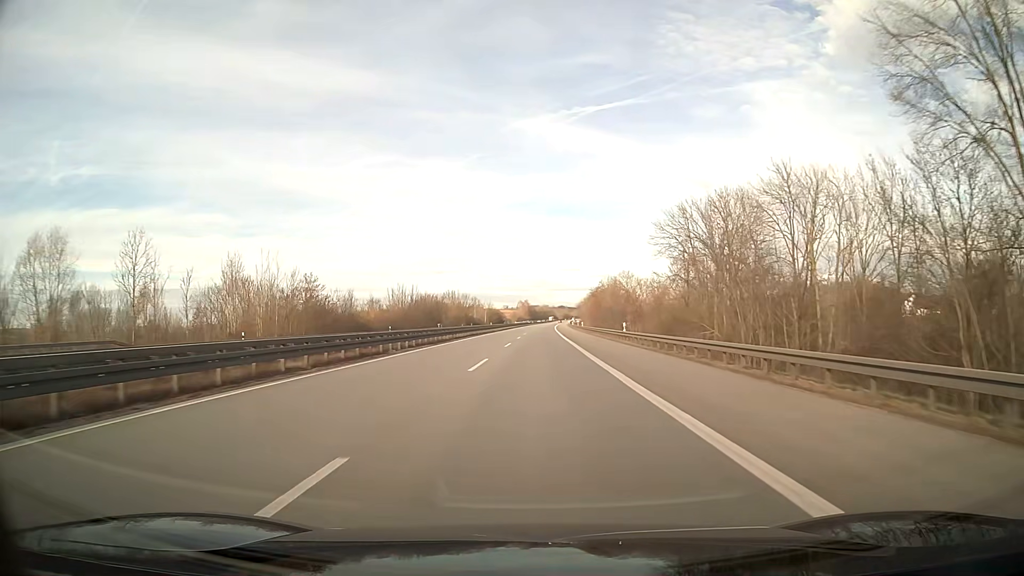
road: motorway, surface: asphalt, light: Day
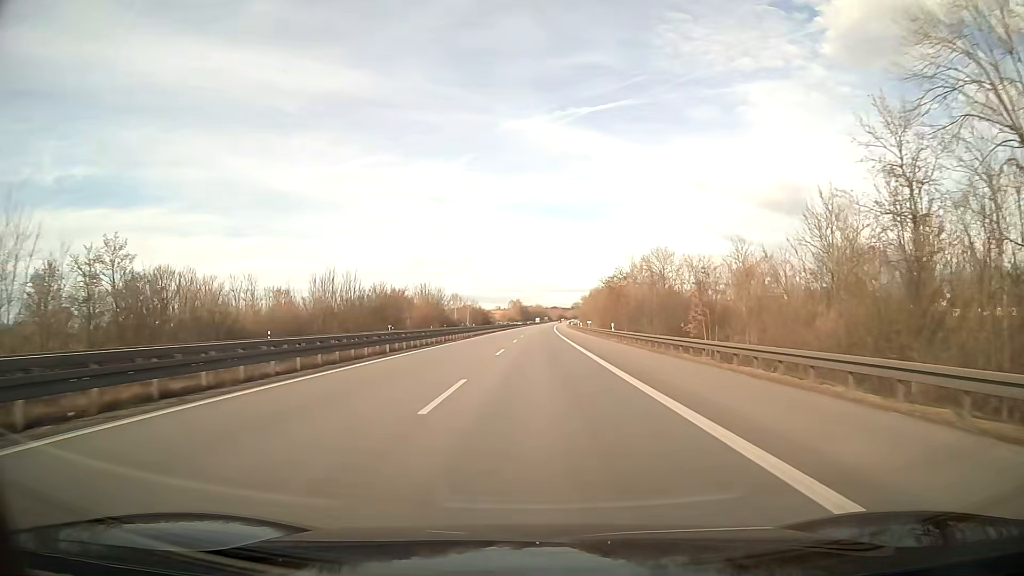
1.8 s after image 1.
(+0.2, +45.3) m; +1°
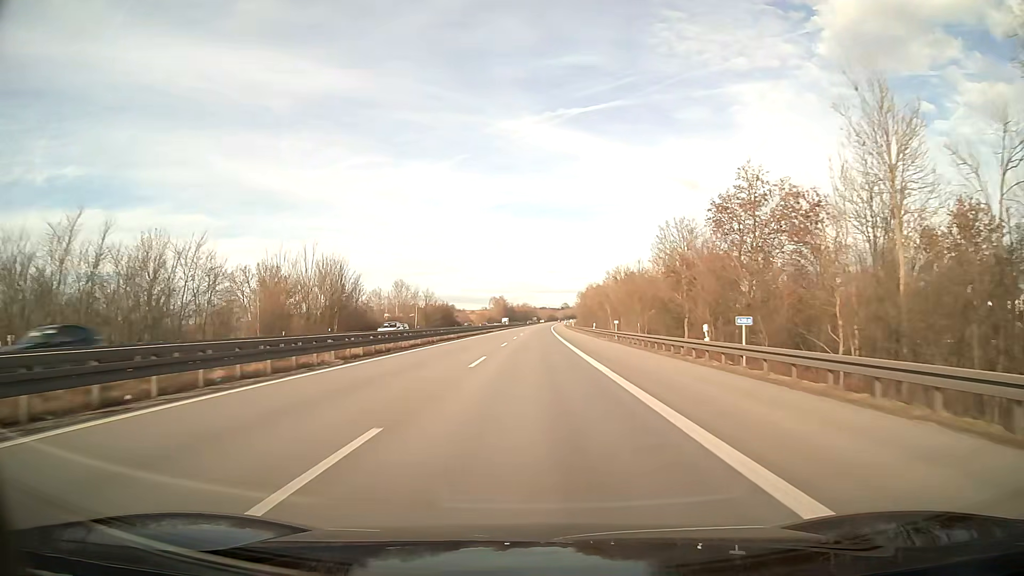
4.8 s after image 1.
(+0.9, +80.4) m; +1°
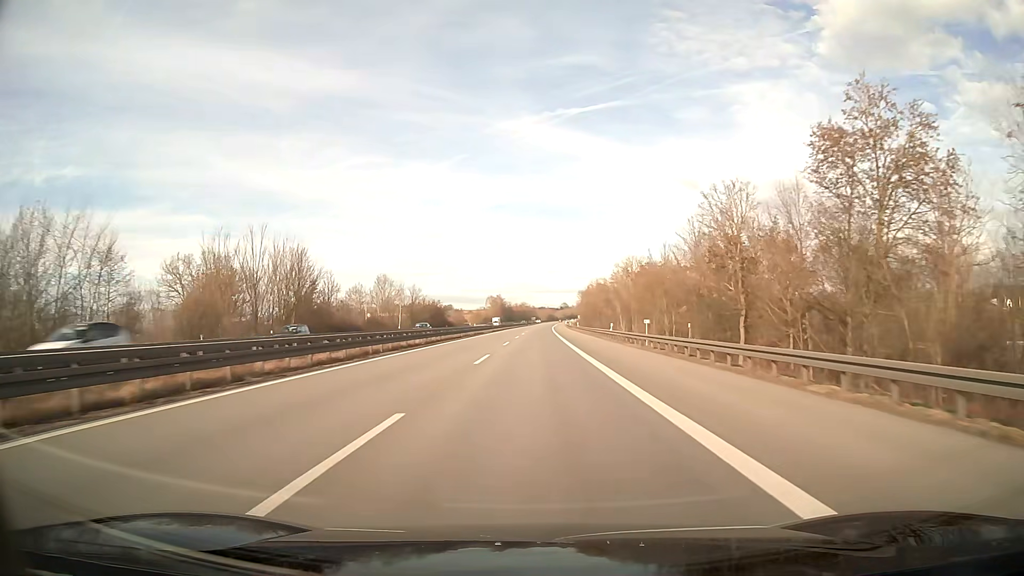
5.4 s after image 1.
(0.0, +16.8) m; 0°
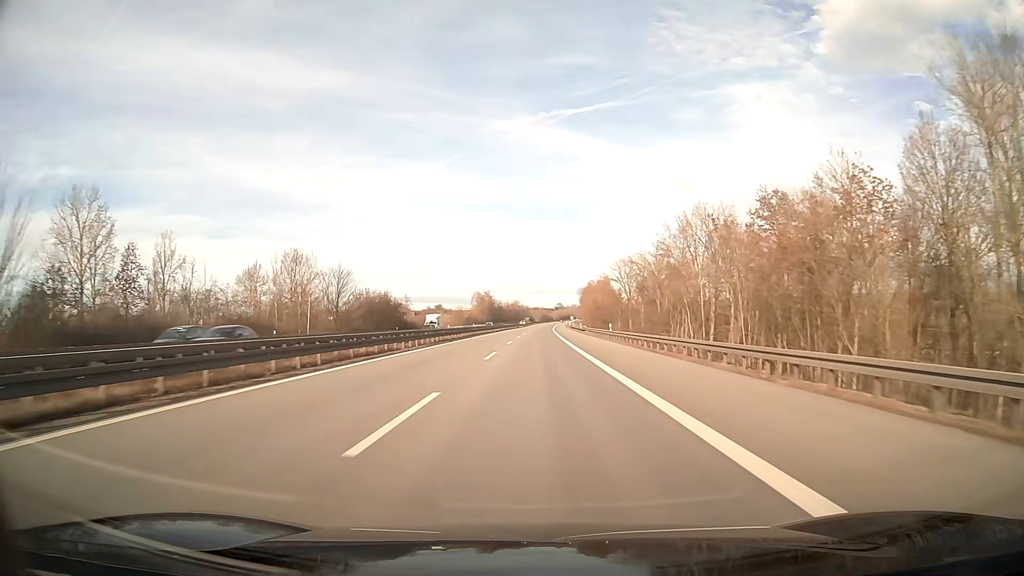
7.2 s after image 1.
(+0.2, +51.8) m; +1°
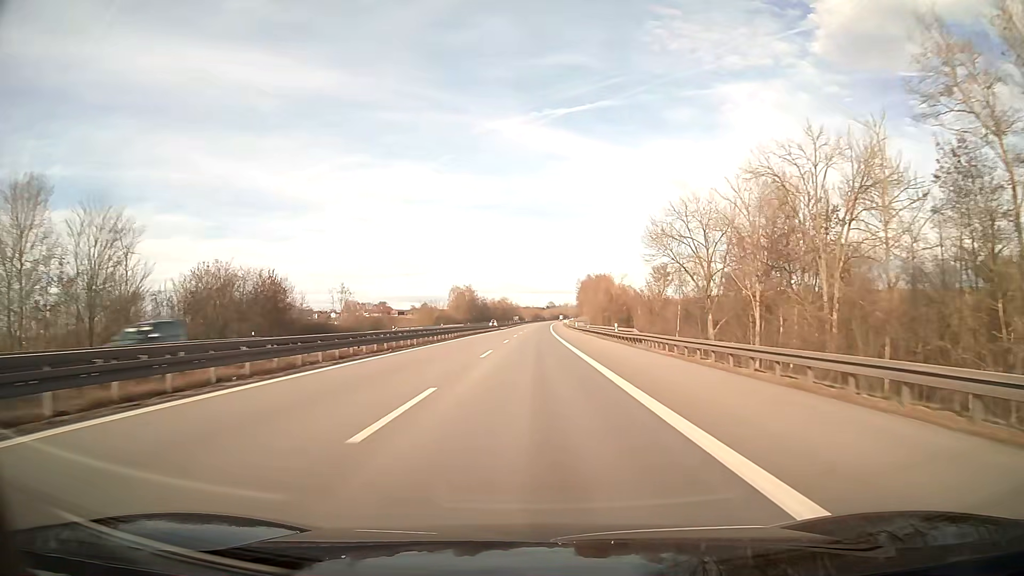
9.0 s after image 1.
(+0.4, +53.9) m; +1°
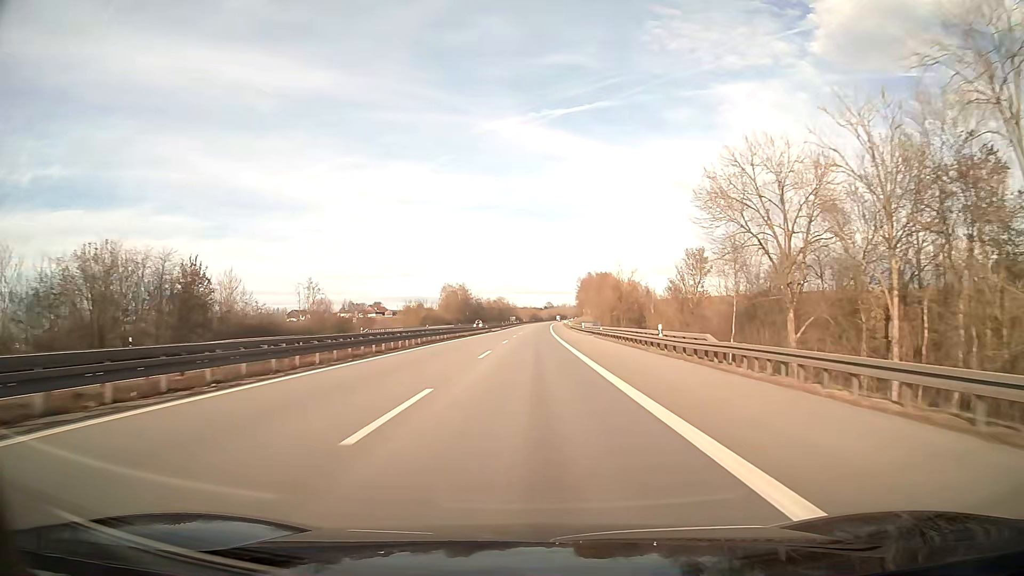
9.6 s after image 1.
(0.0, +18.3) m; 0°
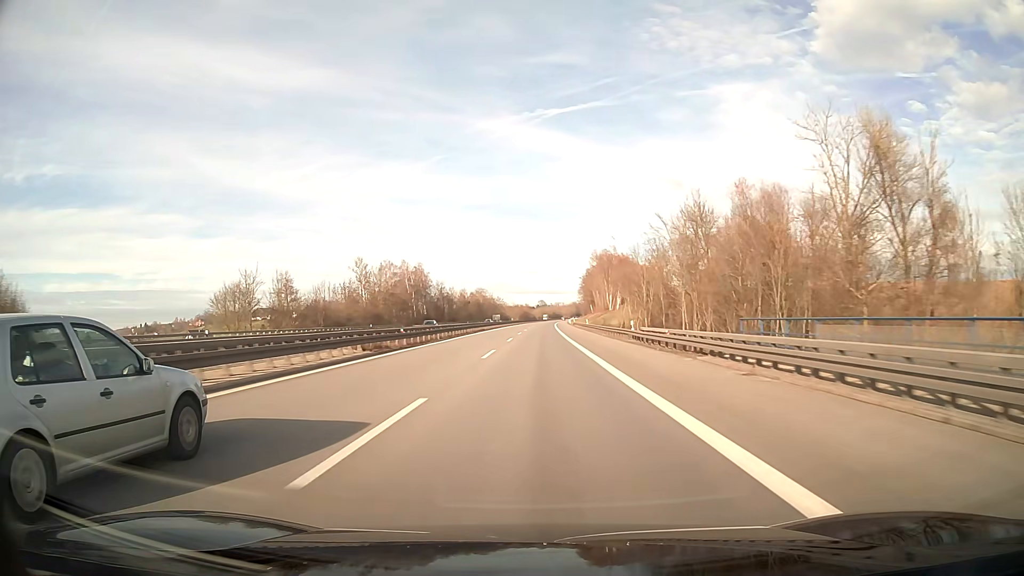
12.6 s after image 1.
(+0.5, +92.9) m; +1°
